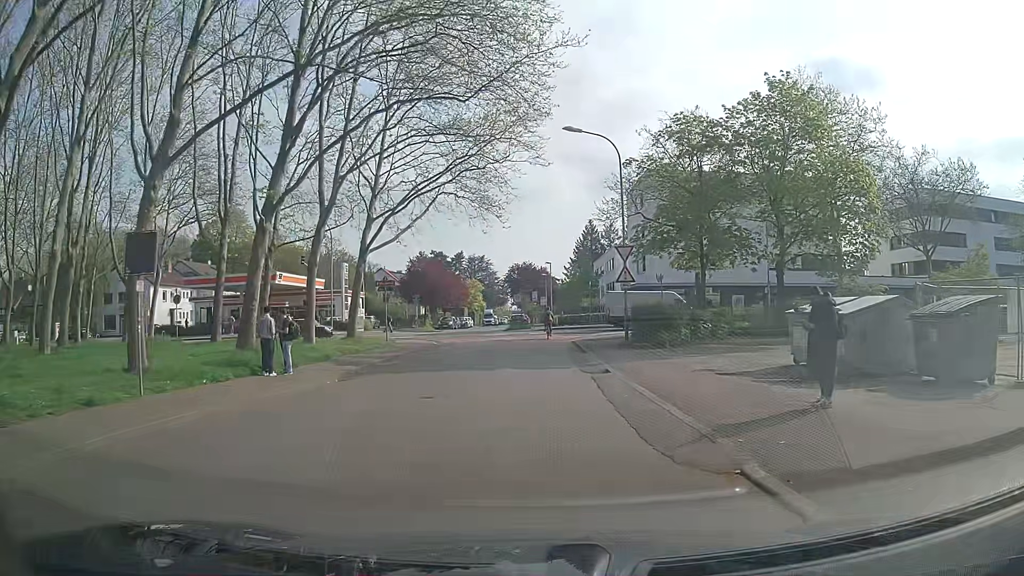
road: residential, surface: asphalt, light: Day
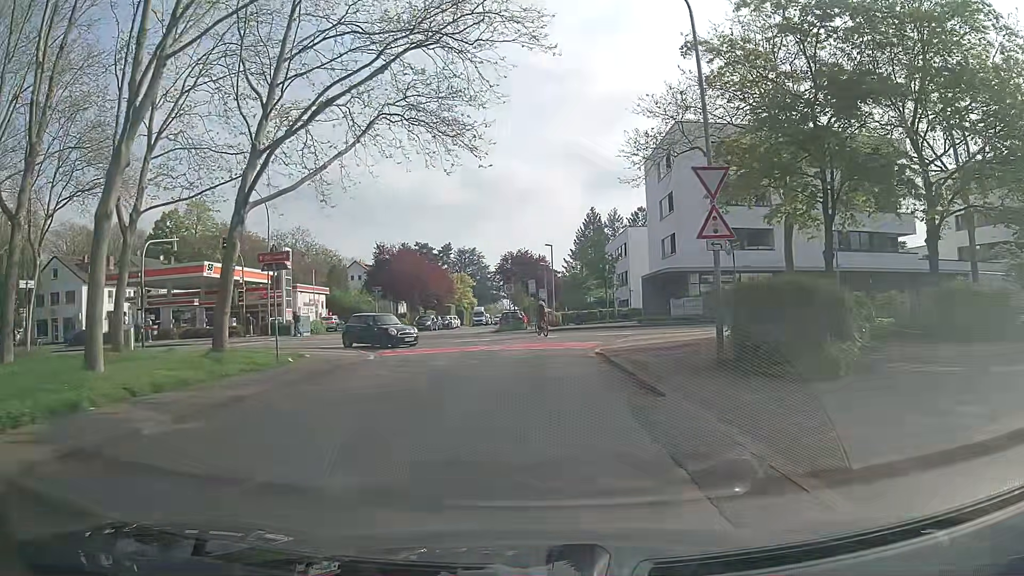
(0.0, +14.2) m; +2°
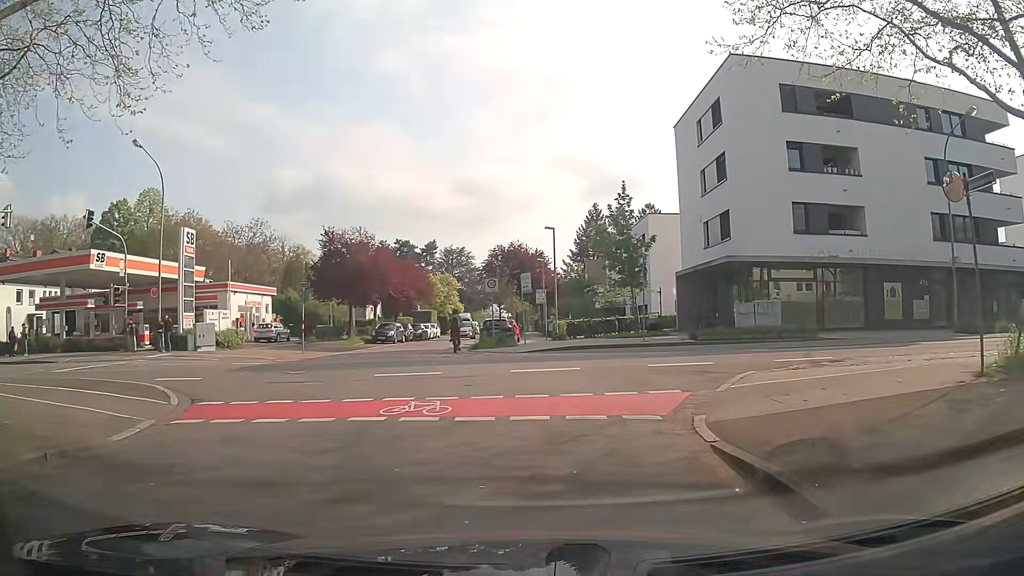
(-0.2, +13.8) m; -2°
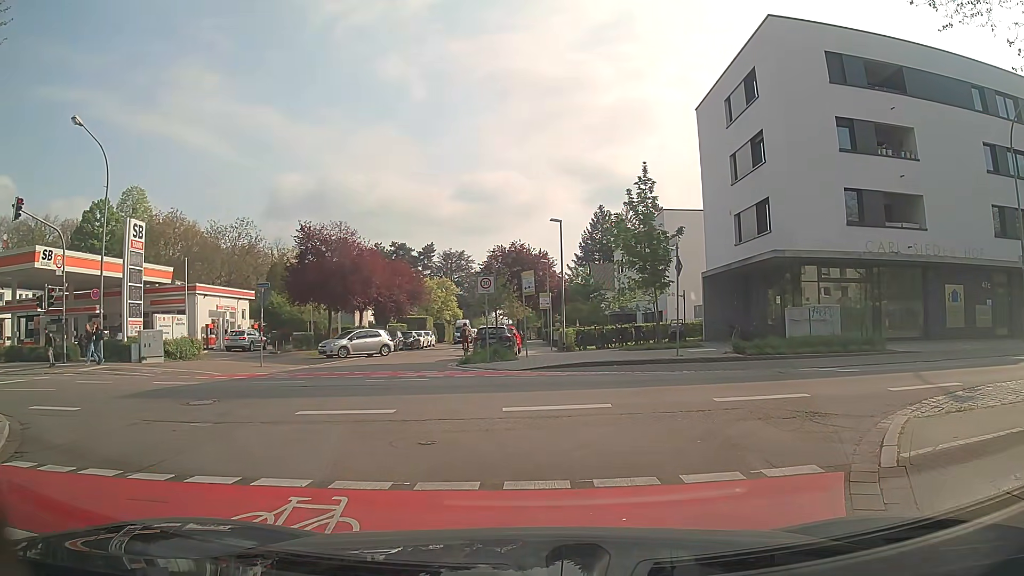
(0.0, +5.1) m; 0°
